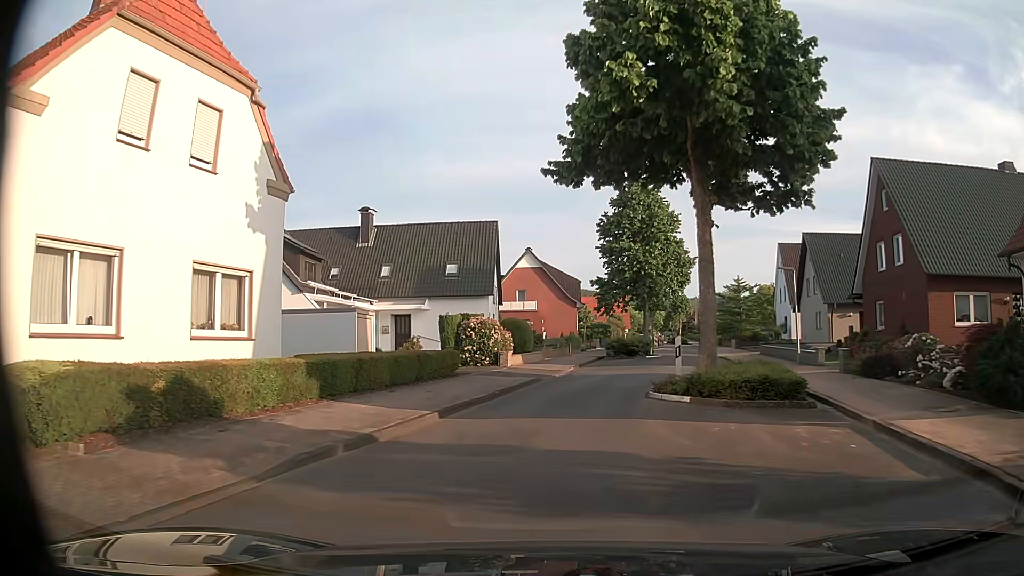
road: unclassified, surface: asphalt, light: Day
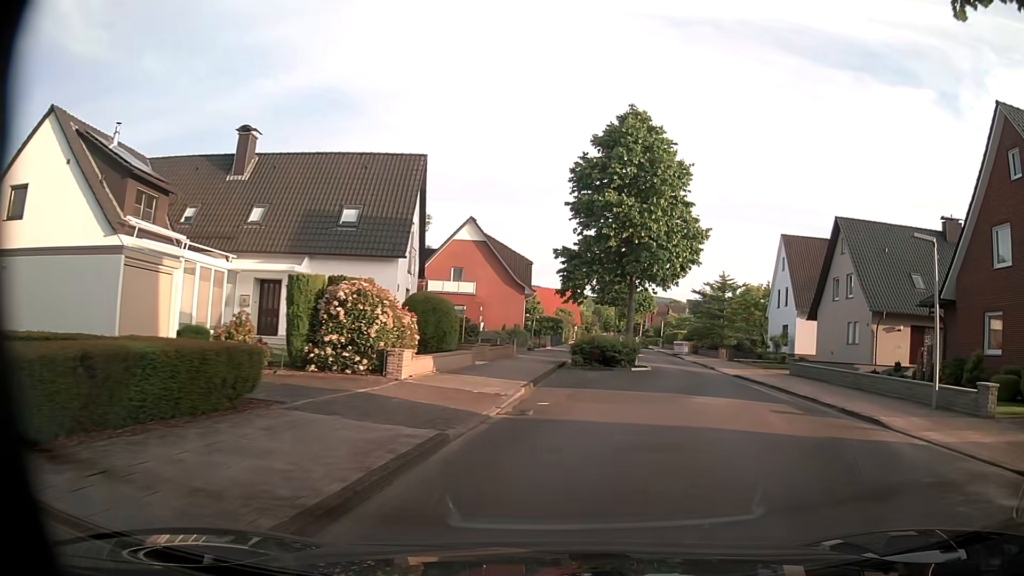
(+0.1, +13.2) m; +5°
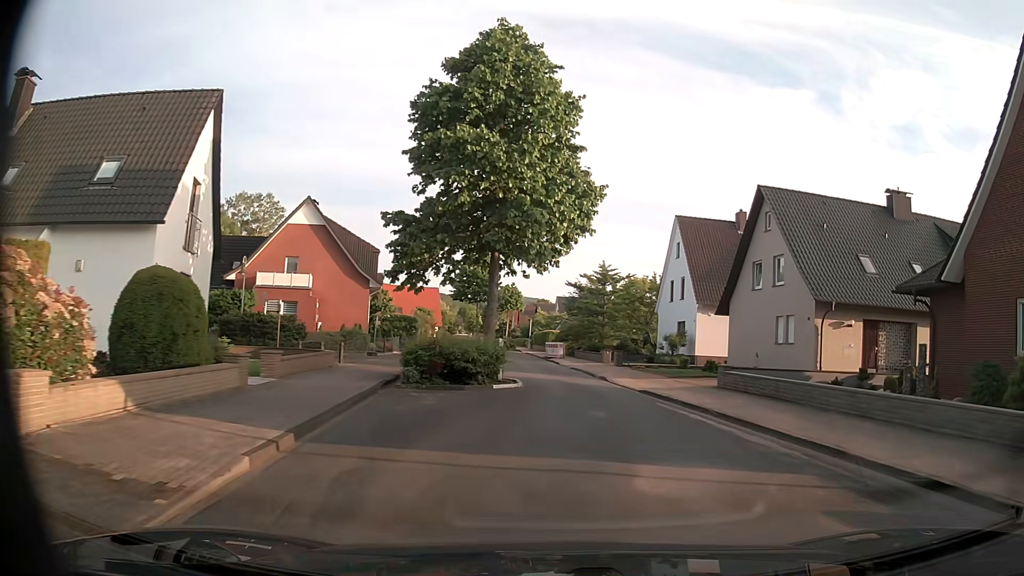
(+0.9, +8.5) m; +12°
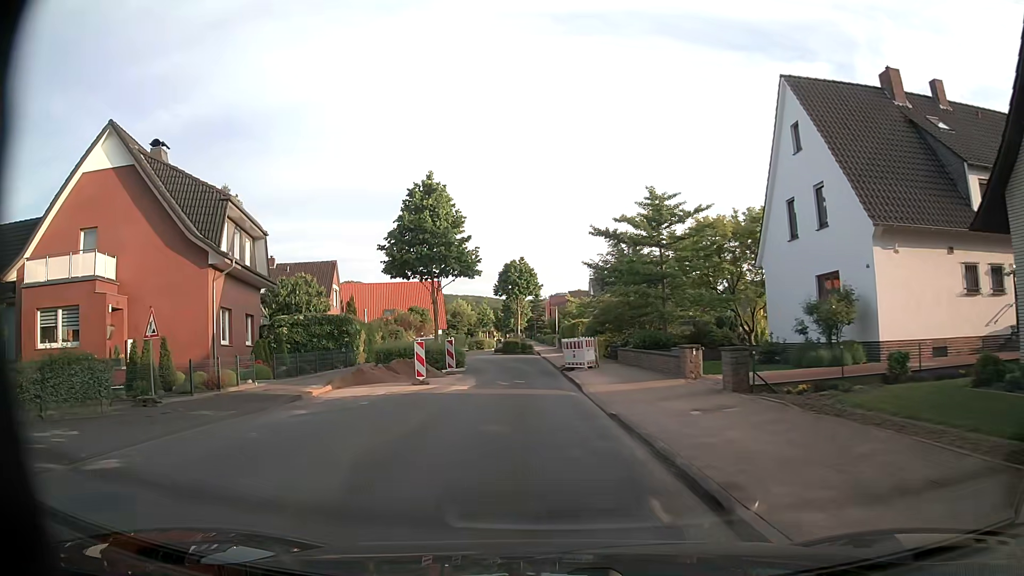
(+1.0, +23.0) m; -5°
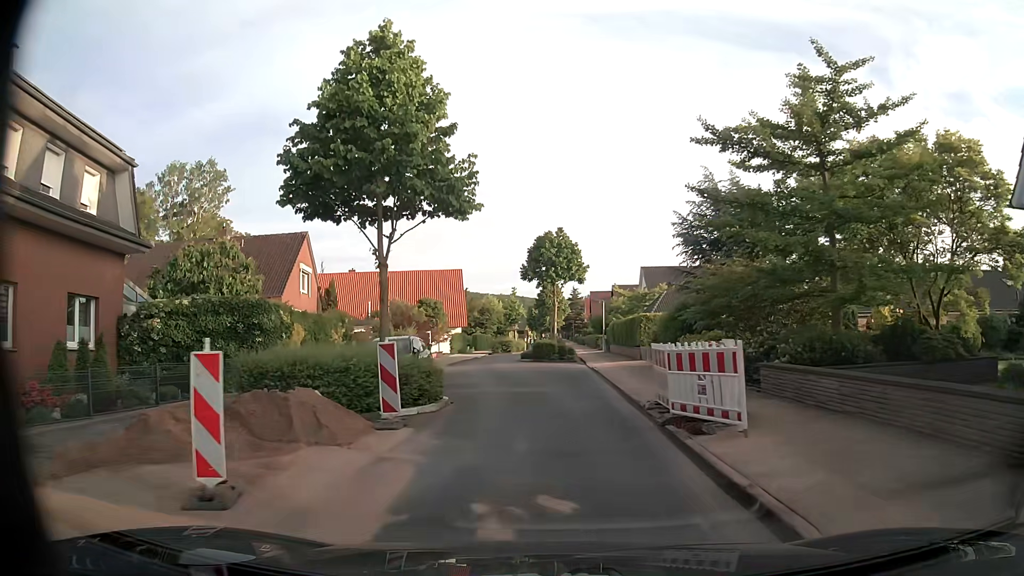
(-0.5, +14.5) m; -3°
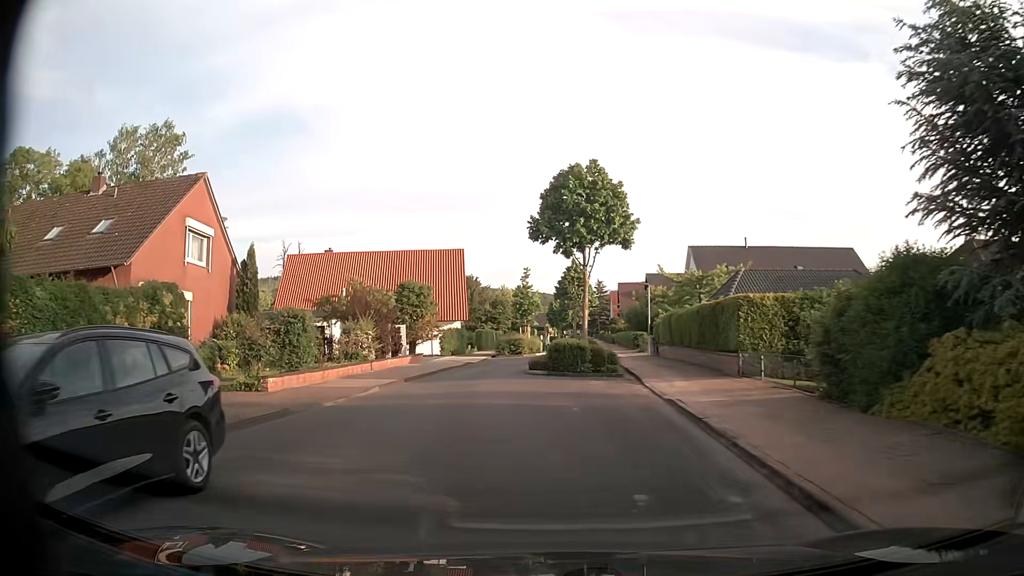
(0.0, +14.7) m; -2°
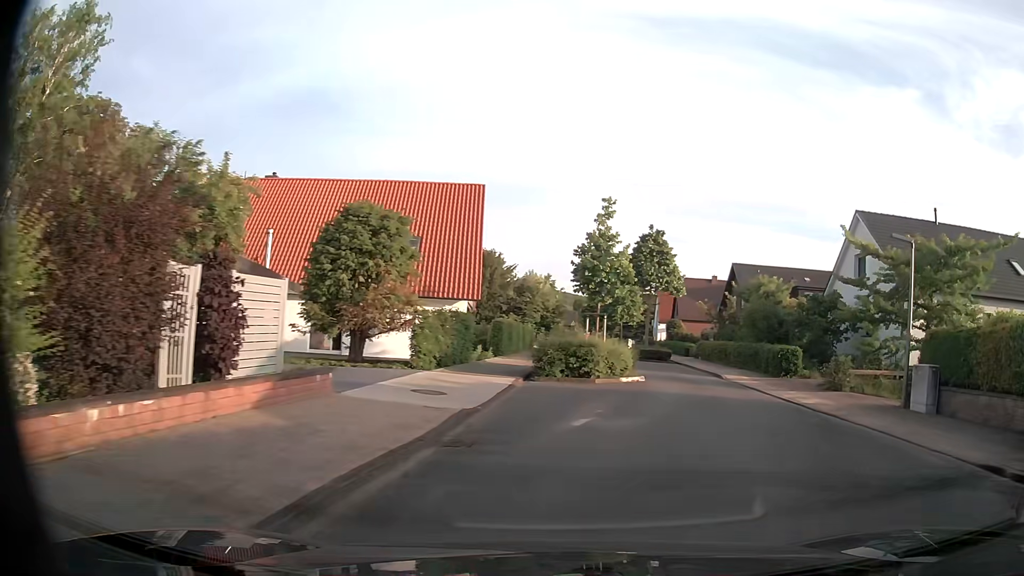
(-2.3, +23.1) m; -3°
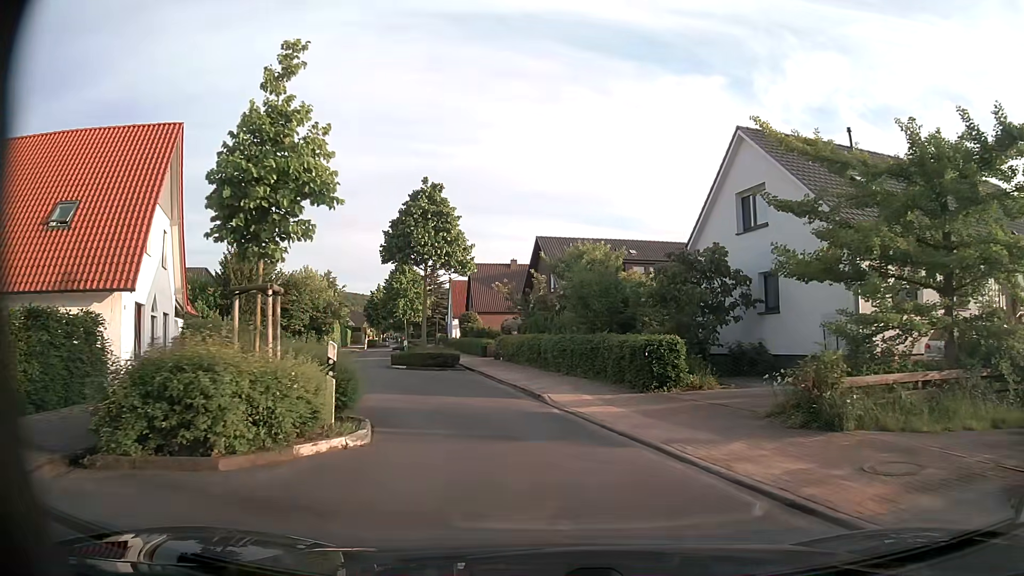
(+2.6, +12.1) m; +18°
(0, +10) (-3, +19) (-8, +28) (-11, +38) (-13, +48) (-15, +57) (-17, +67) (-17, +77) (-18, +87) (-20, +97) m
